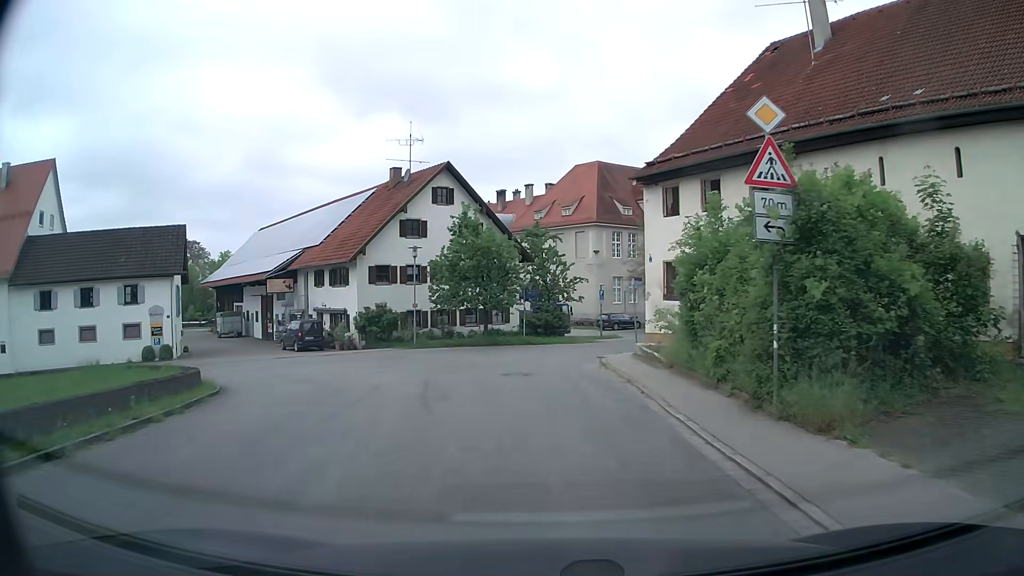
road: tertiary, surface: asphalt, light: Day
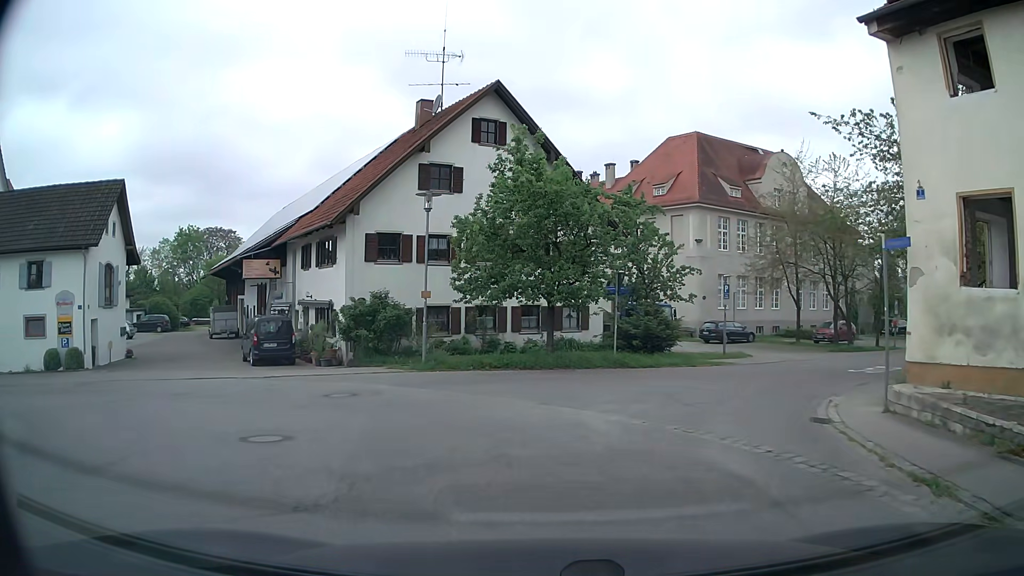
(-0.8, +14.3) m; -5°
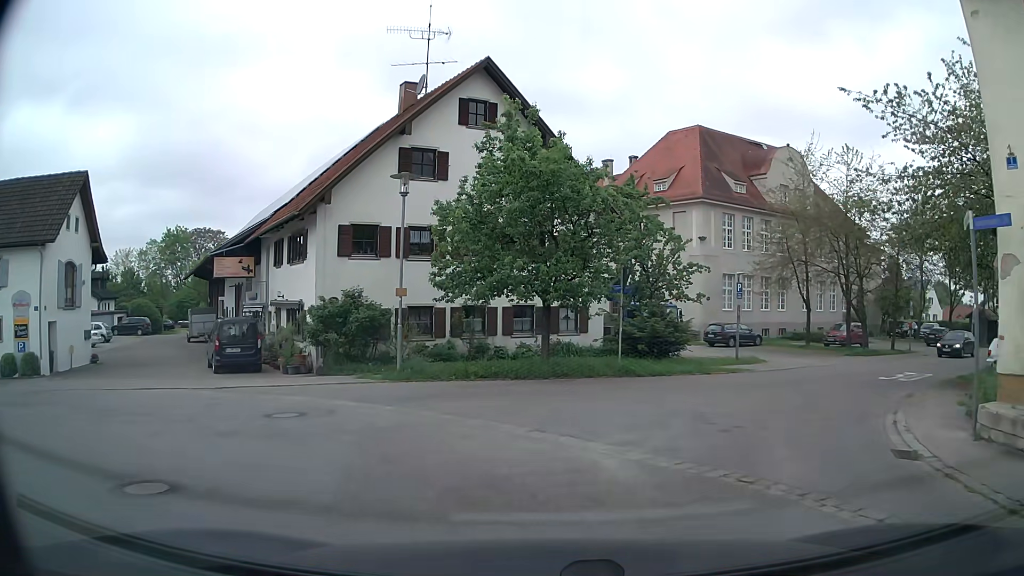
(0.0, +2.7) m; -1°
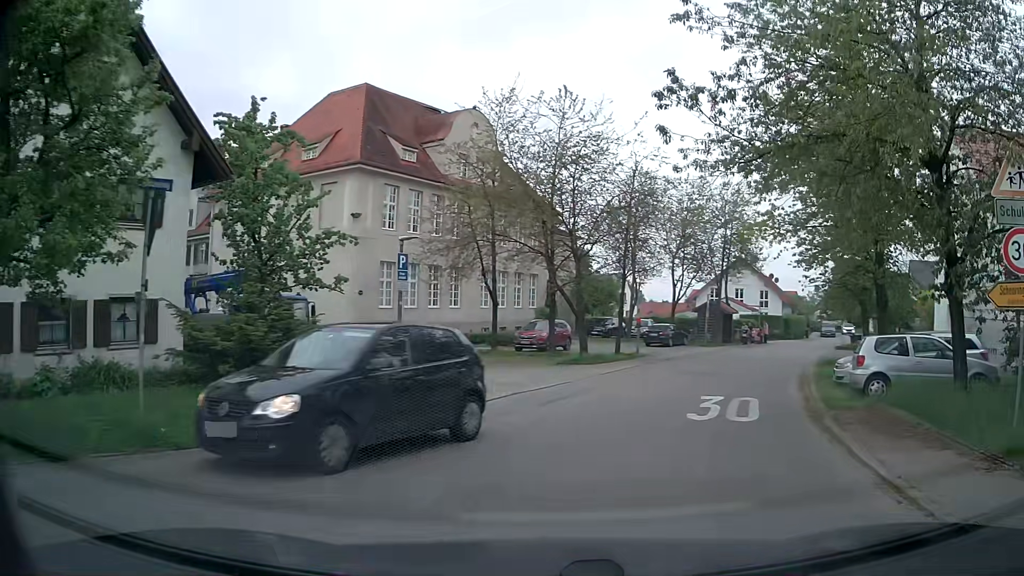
(+2.0, +10.4) m; +29°
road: unclassified
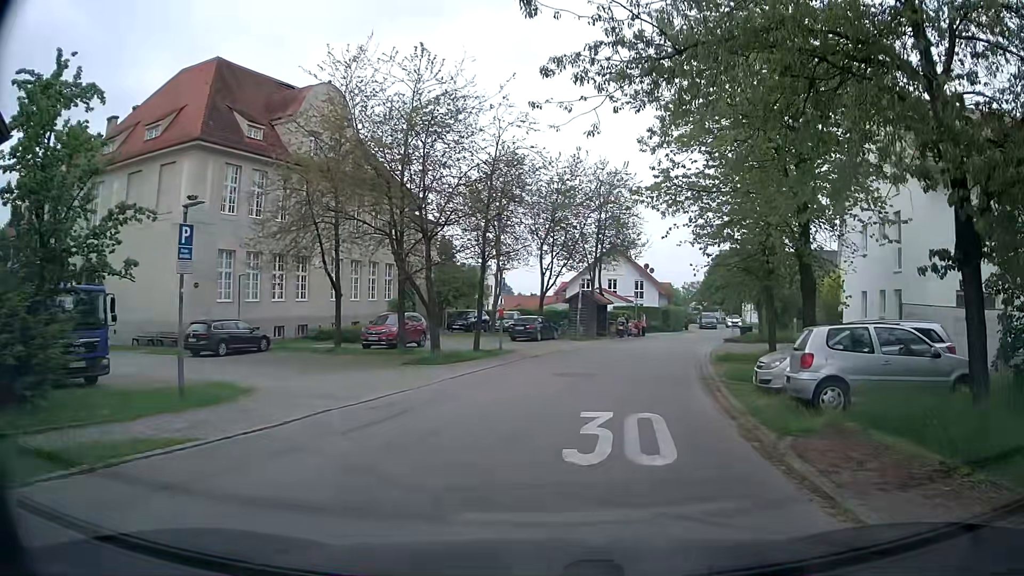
(+0.4, +4.1) m; +10°
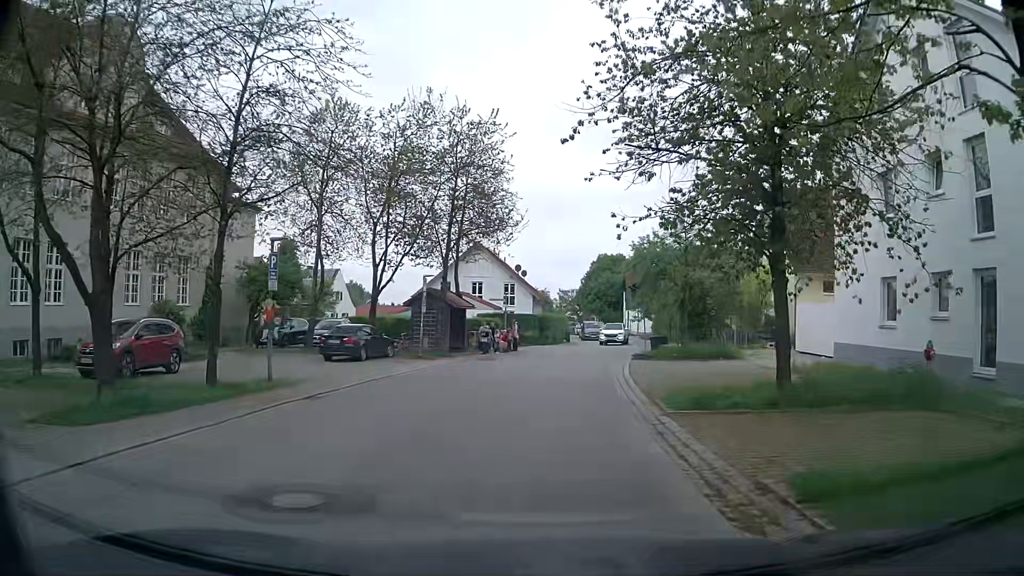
(+1.5, +12.6) m; +12°
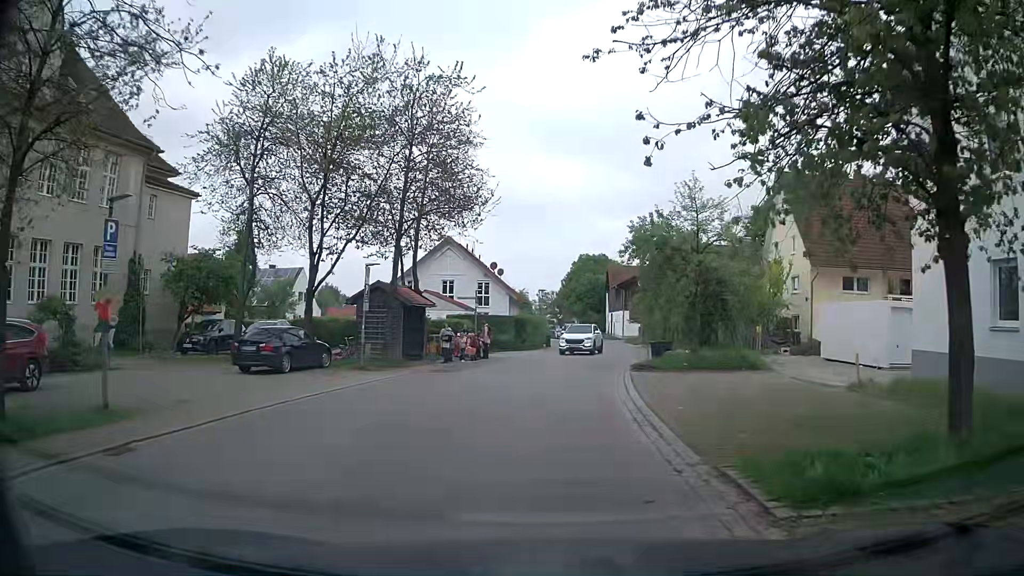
(+0.1, +6.2) m; +3°
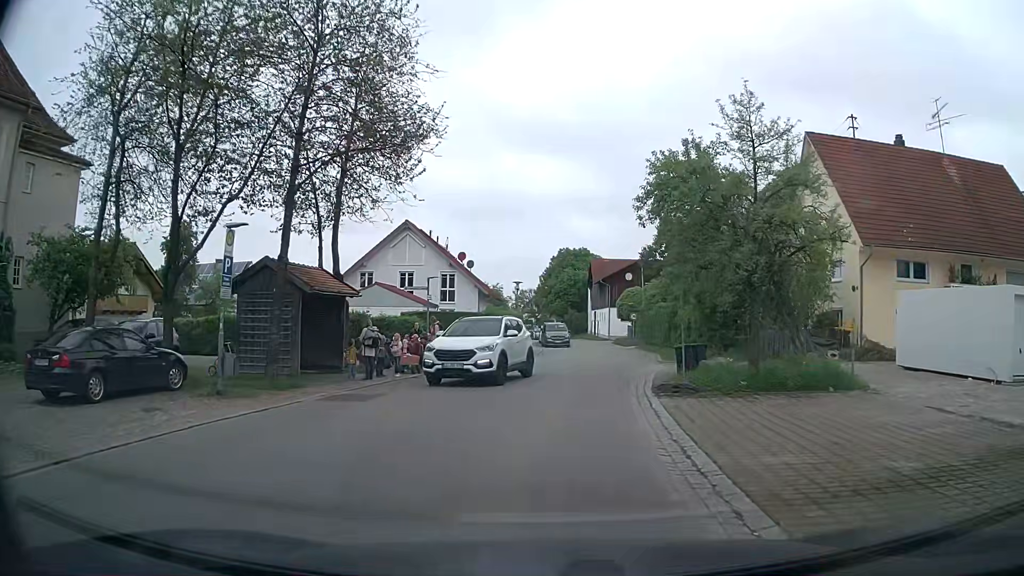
(0.0, +8.8) m; +1°
(0, +10) (+1, +20) (+3, +30) (+4, +40) (+5, +50) (+4, +60) (+4, +70) (+4, +80) (+4, +90) (+3, +100) m
